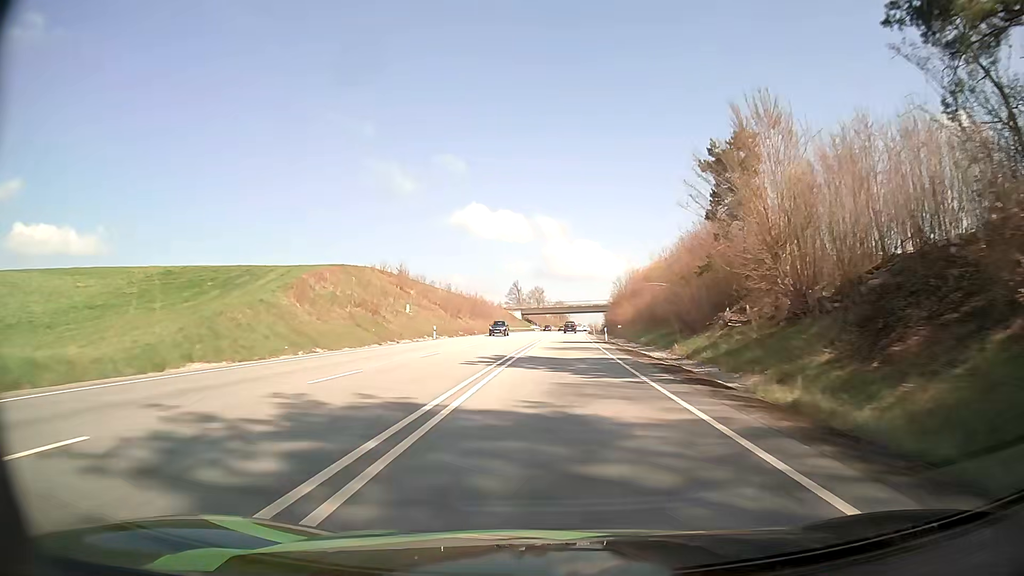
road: primary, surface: asphalt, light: Day
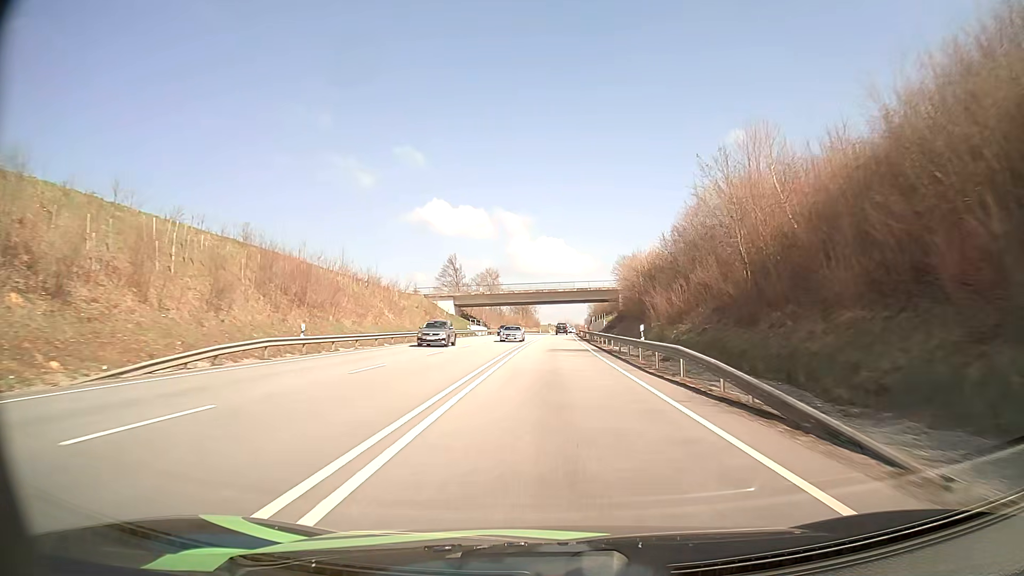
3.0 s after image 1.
(+2.2, +79.6) m; +3°
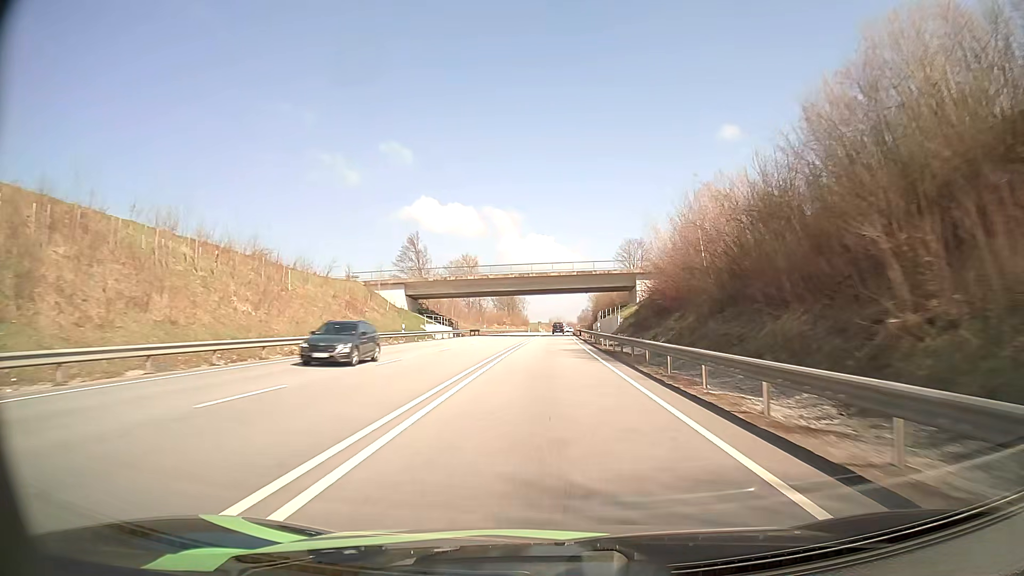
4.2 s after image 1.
(+0.2, +31.8) m; +1°
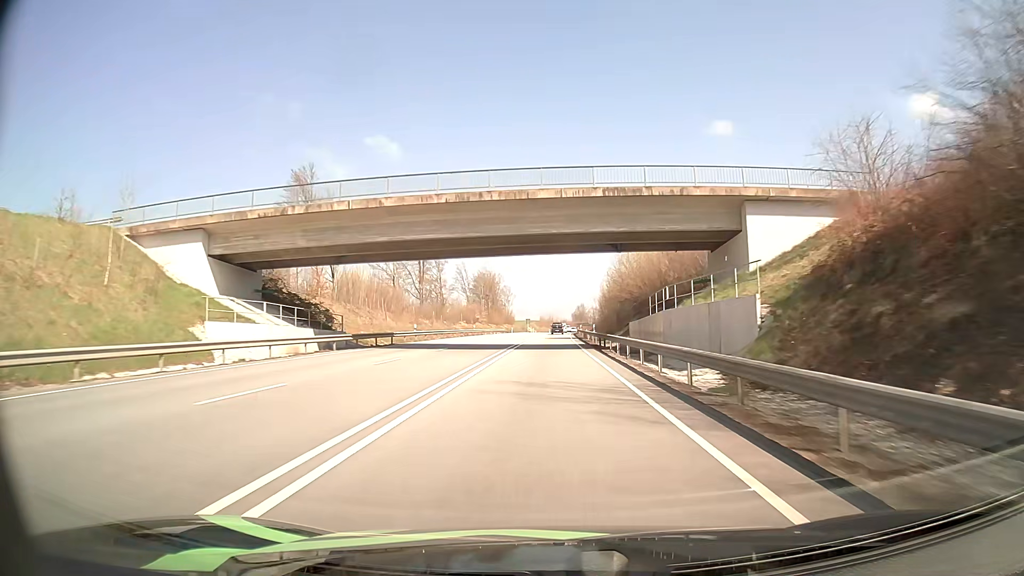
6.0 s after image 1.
(+0.2, +47.3) m; +1°
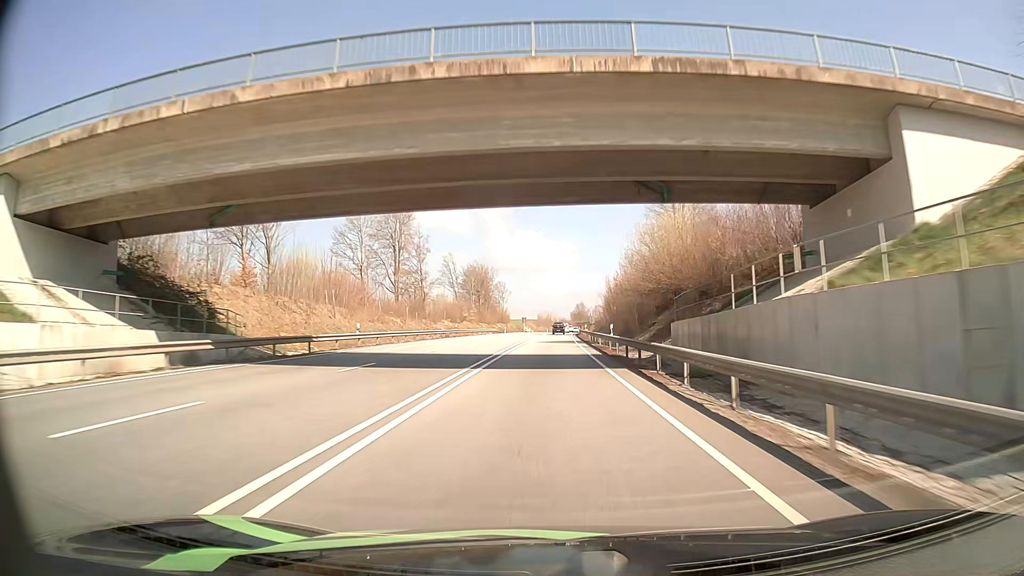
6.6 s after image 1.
(0.0, +15.8) m; 0°
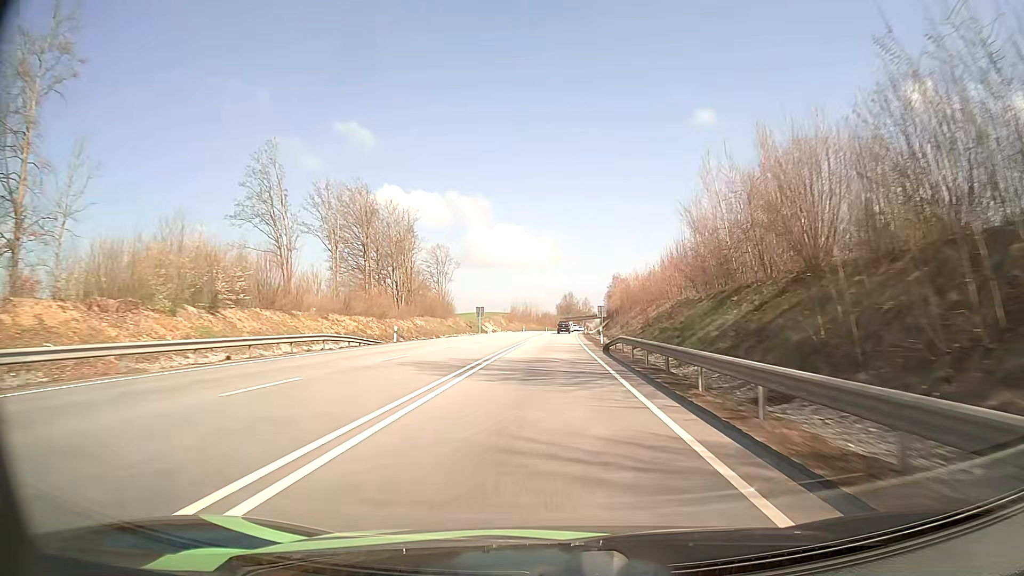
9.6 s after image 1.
(+1.2, +78.4) m; +1°
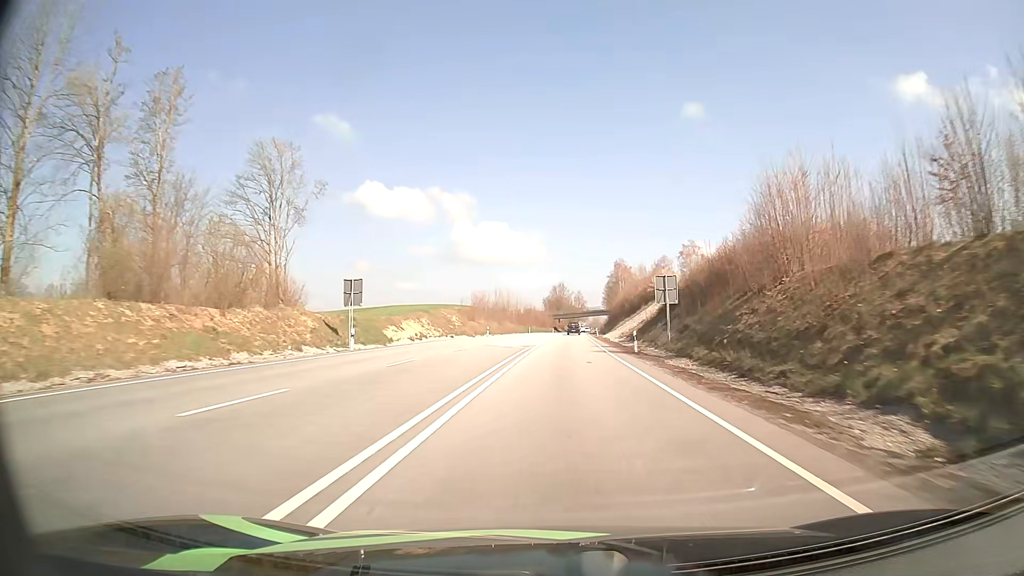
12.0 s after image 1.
(+0.5, +62.2) m; +1°
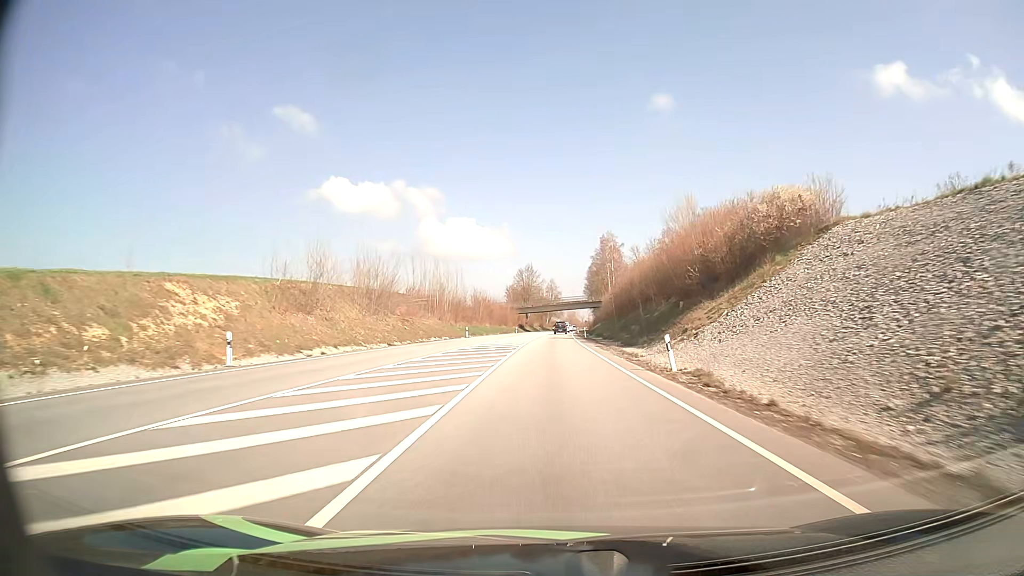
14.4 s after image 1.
(+1.8, +62.2) m; +3°
(0, +10) (0, +20) (0, +30) (0, +40) (0, +50) (+1, +60) (+1, +70) (+1, +80) (+1, +90) (+1, +100) m
